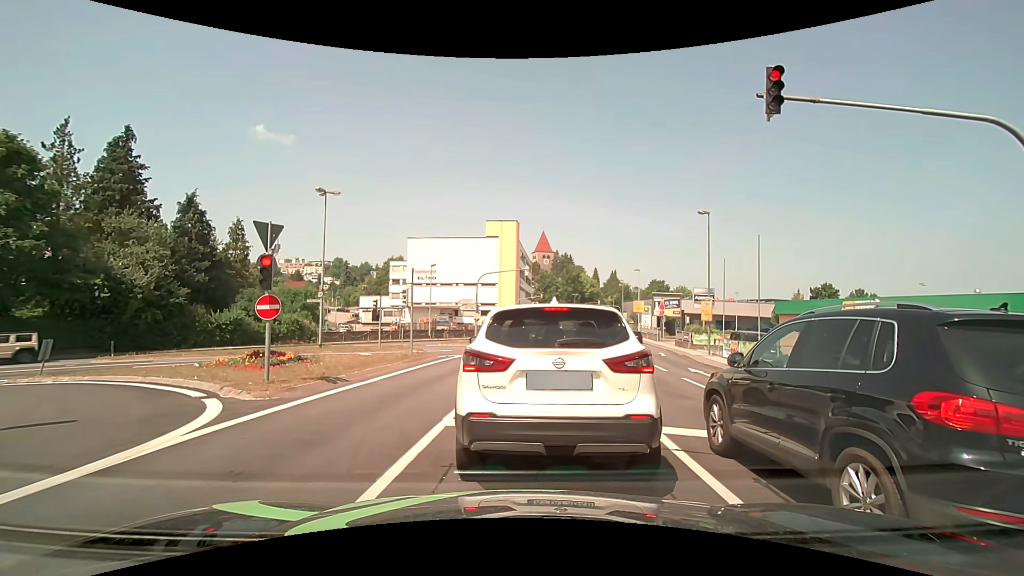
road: tertiary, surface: asphalt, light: Day
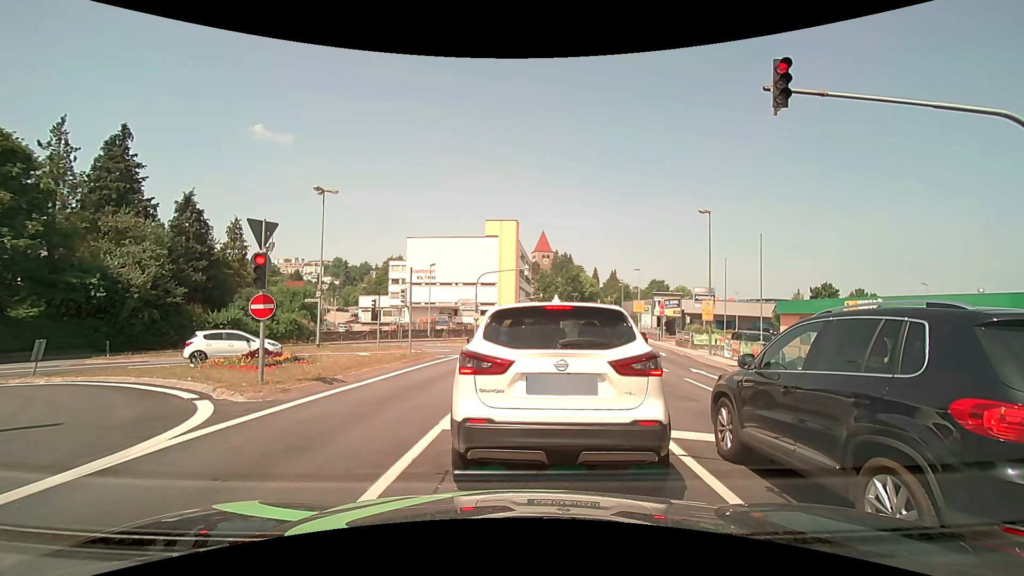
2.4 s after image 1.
(0.0, +0.3) m; 0°
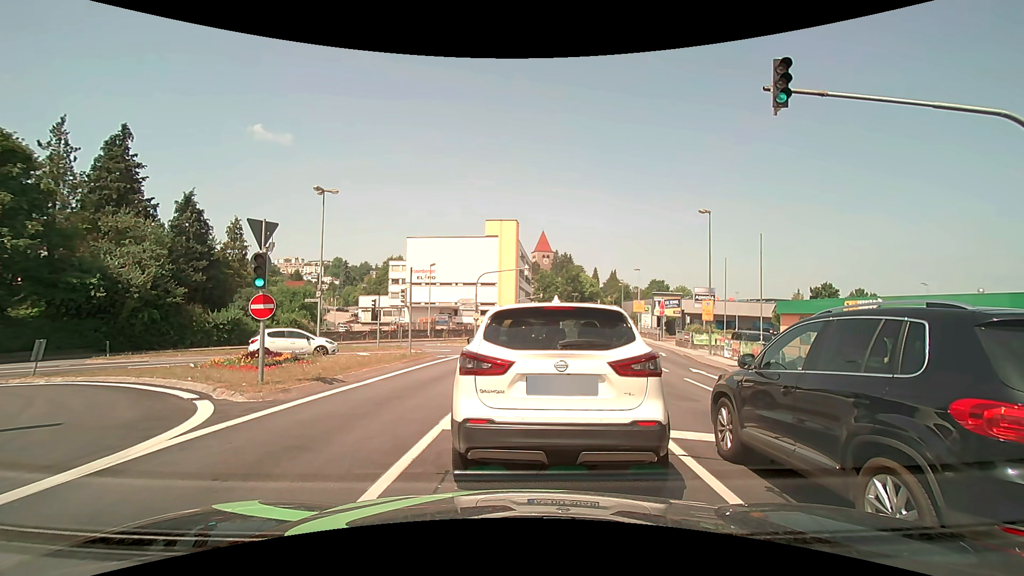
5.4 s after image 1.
(0.0, 0.0) m; 0°
(0, +10) (0, +20) (+1, +30) (-4, +38) (-14, +39) (-23, +34) (-29, +26) (-35, +18) (-40, +10) (-46, +2) m
